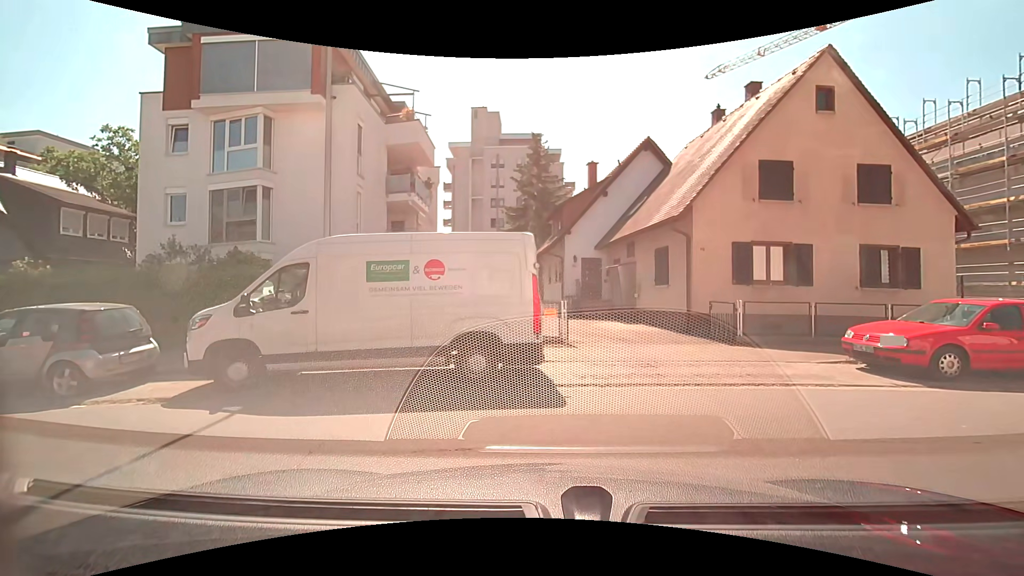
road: residential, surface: asphalt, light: Day
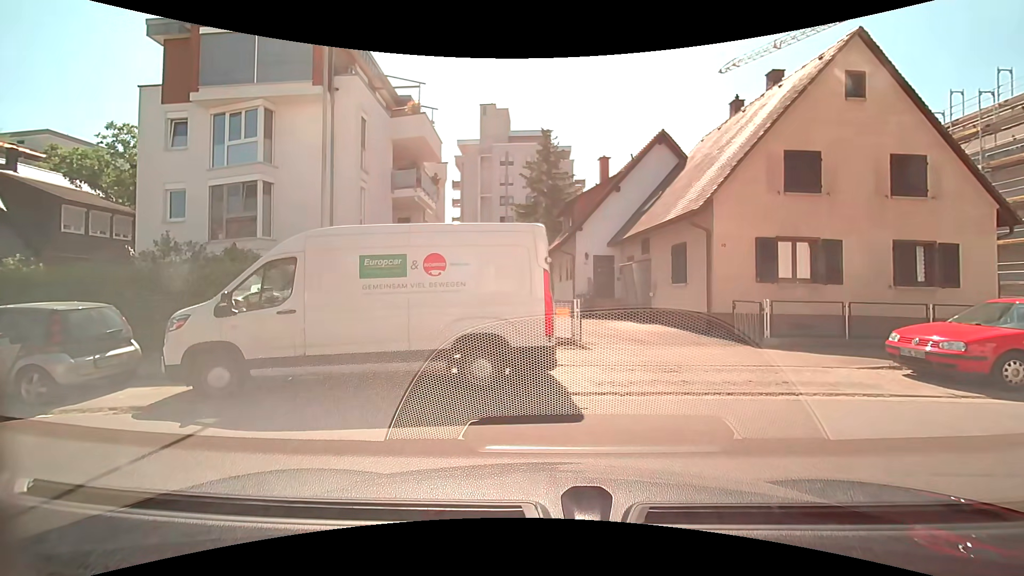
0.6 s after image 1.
(0.0, +0.8) m; 0°
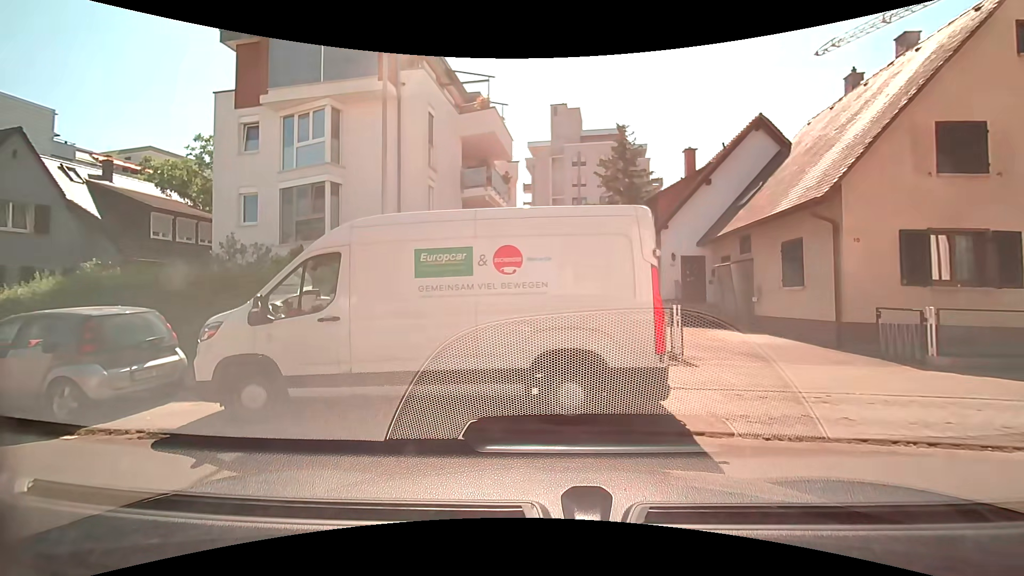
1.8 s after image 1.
(-0.1, +1.7) m; -11°
